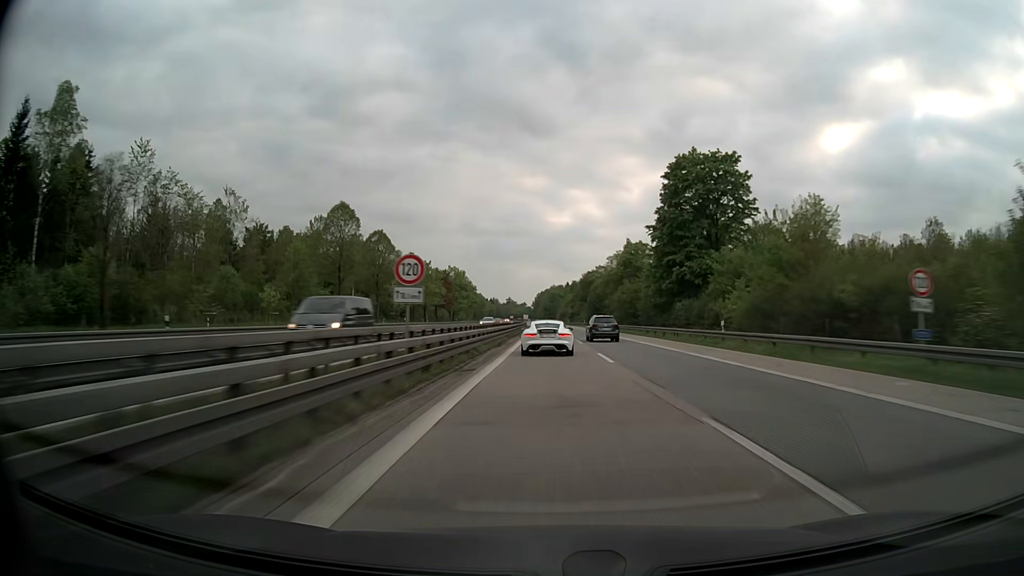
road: motorway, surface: asphalt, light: Day
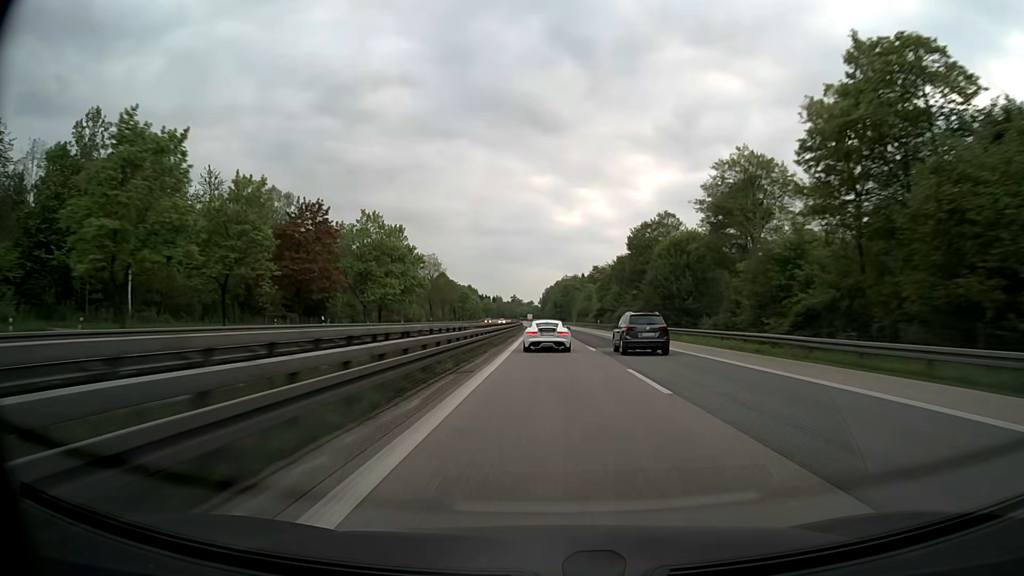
(-0.6, +80.6) m; -1°
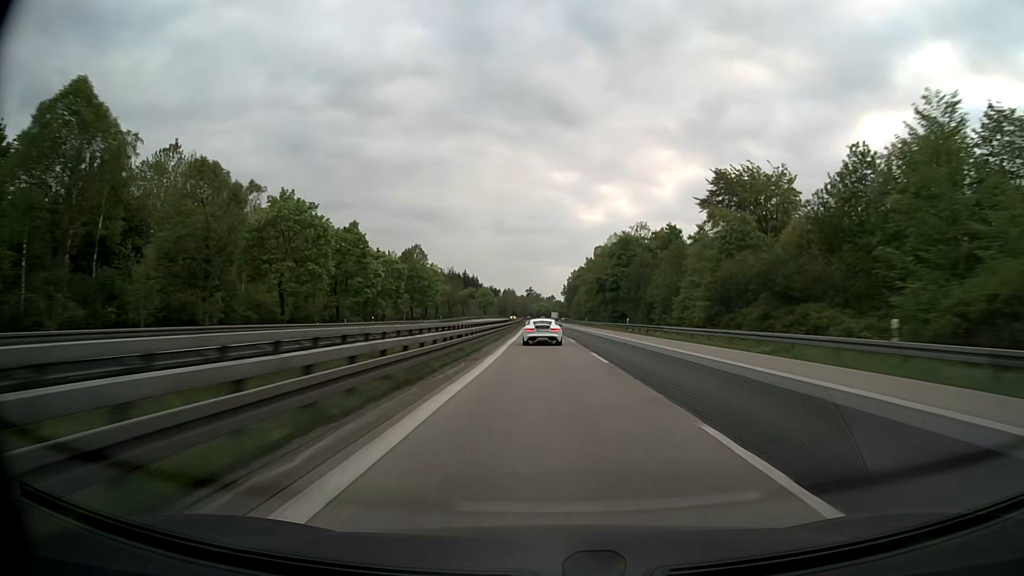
(-2.1, +134.6) m; -2°
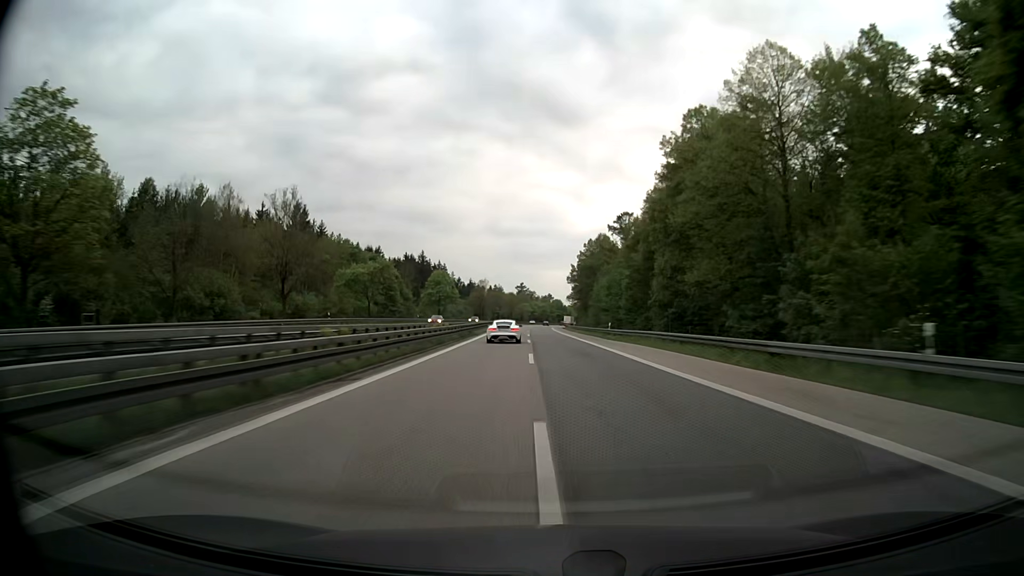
(0.0, +107.4) m; 0°
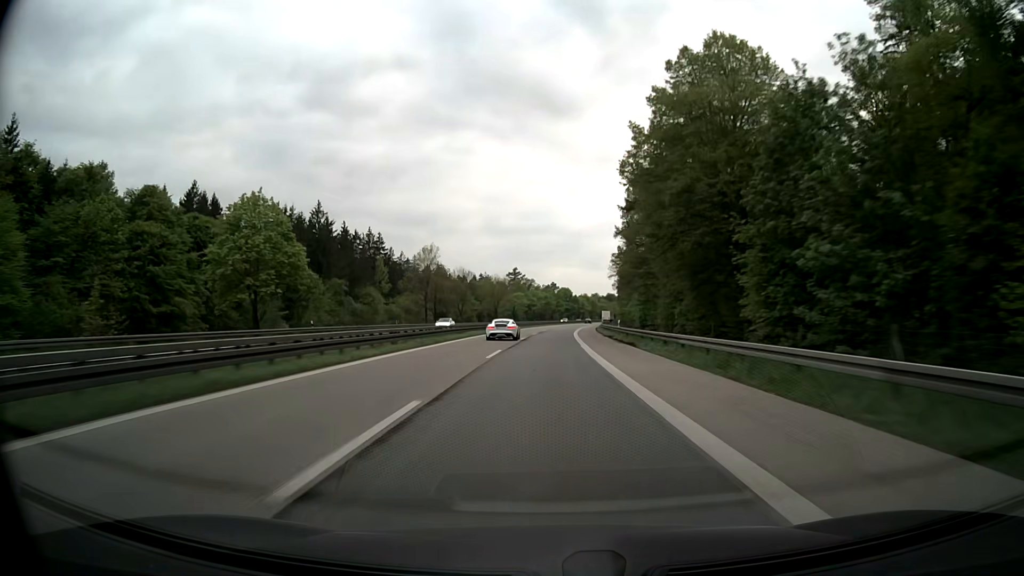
(-0.5, +105.8) m; 0°
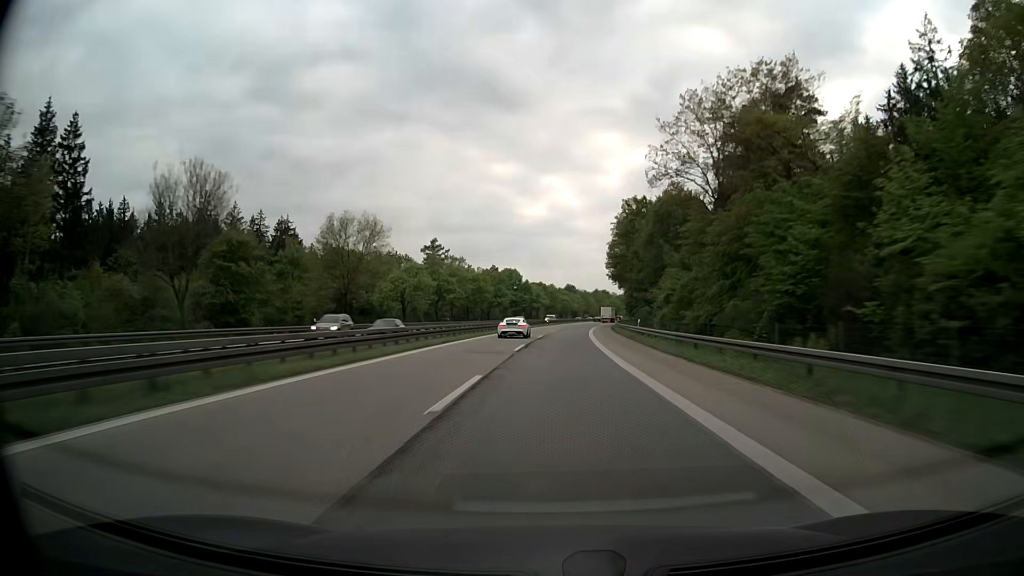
(+2.9, +103.3) m; +4°
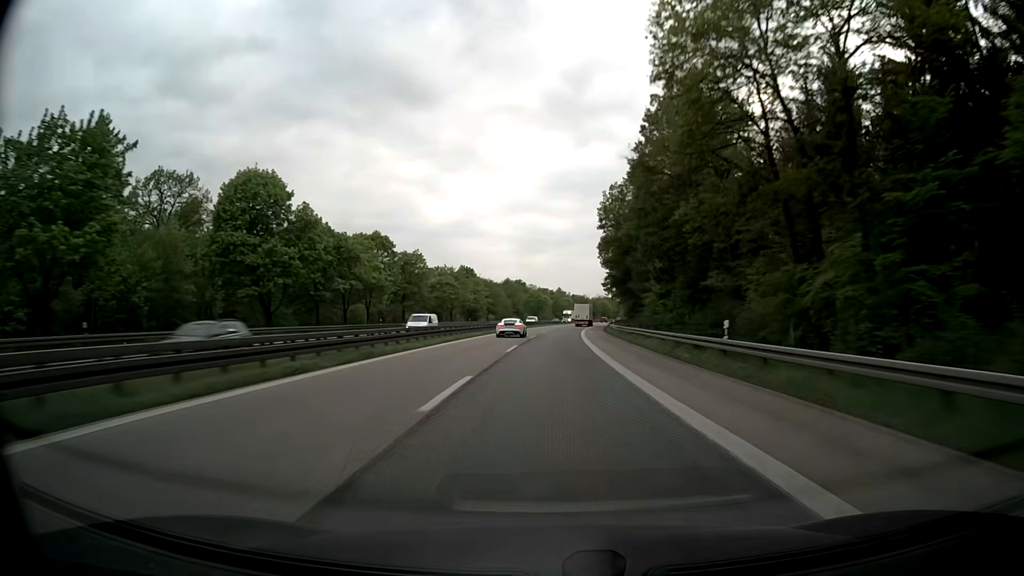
(+8.5, +125.2) m; +8°
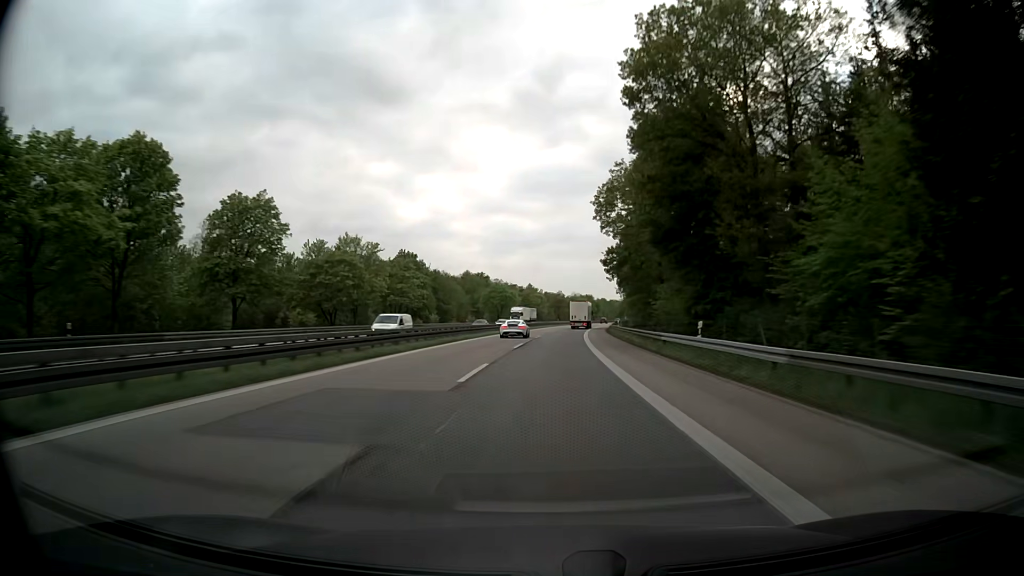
(+1.2, +49.3) m; +3°
(0, +10) (0, +20) (0, +30) (+1, +40) (+1, +50) (+2, +60) (+2, +70) (+3, +80) (+3, +90) (+4, +100) m
